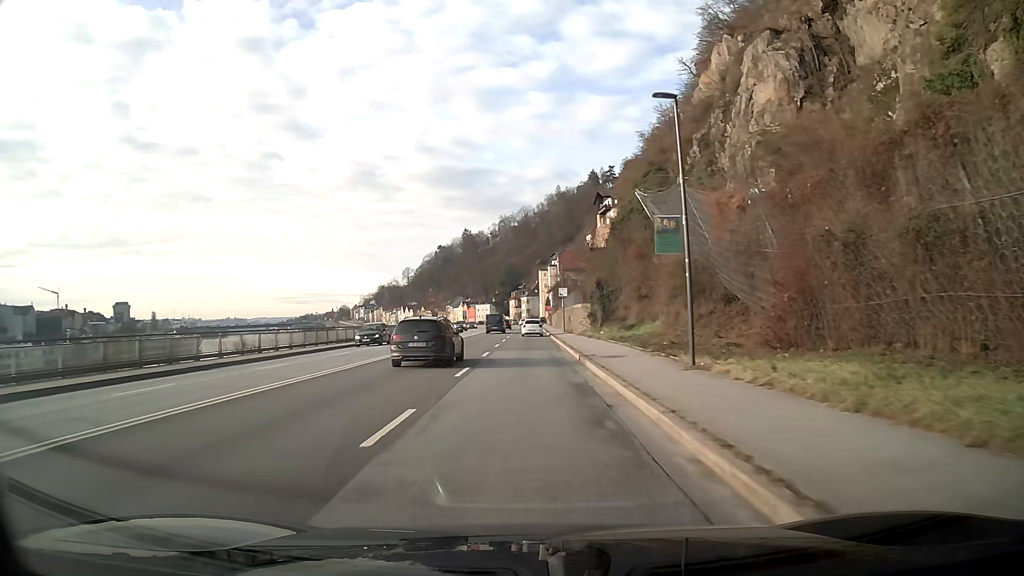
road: primary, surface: asphalt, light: Day
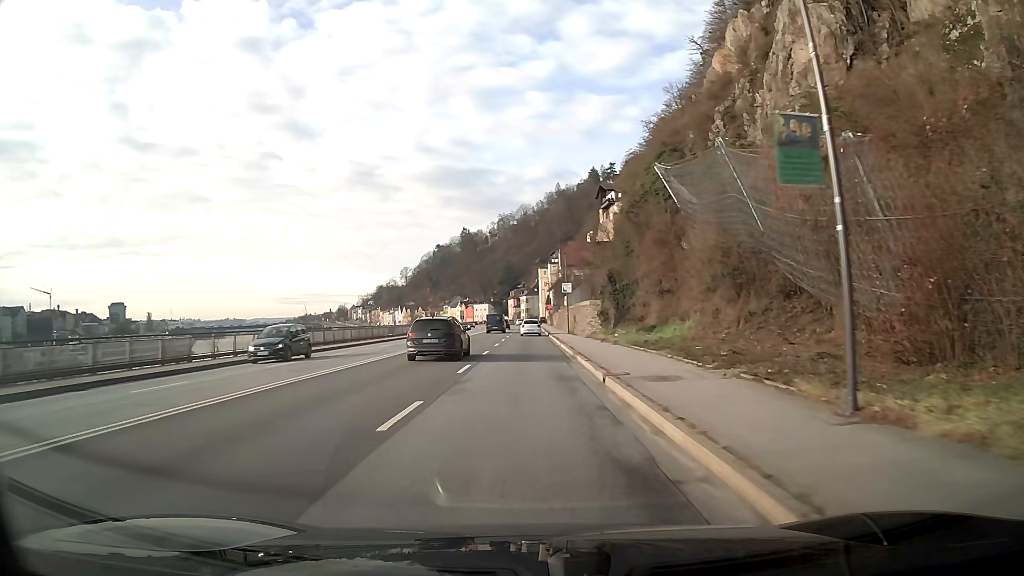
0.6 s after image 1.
(0.0, +8.1) m; 0°
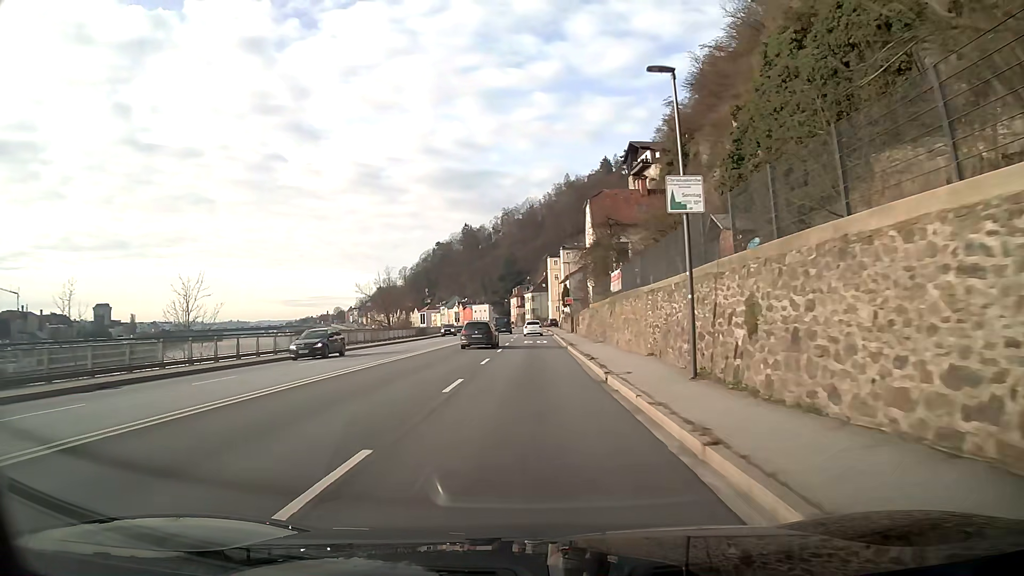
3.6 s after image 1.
(-0.1, +40.3) m; -1°
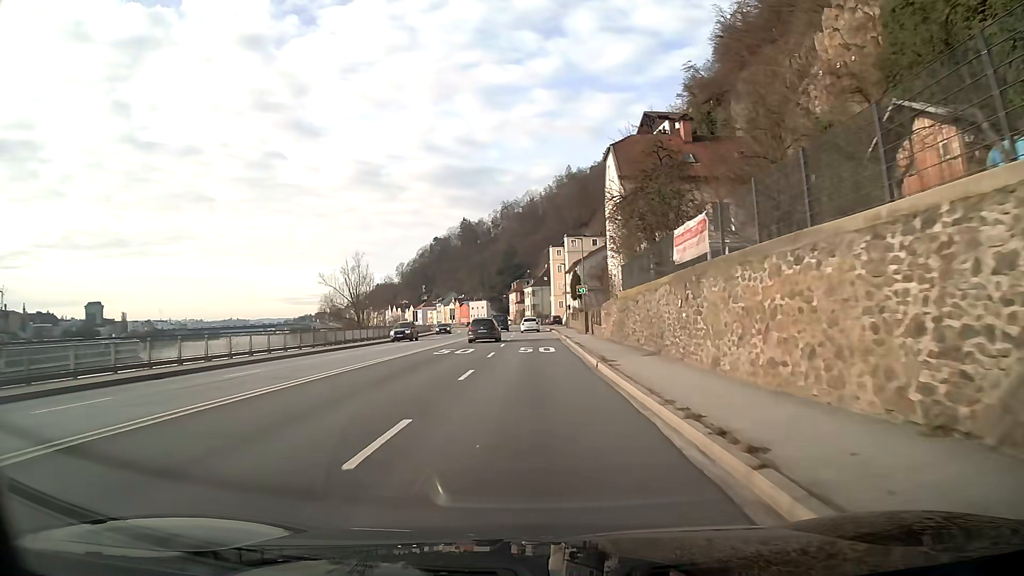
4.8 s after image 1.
(0.0, +16.1) m; 0°
